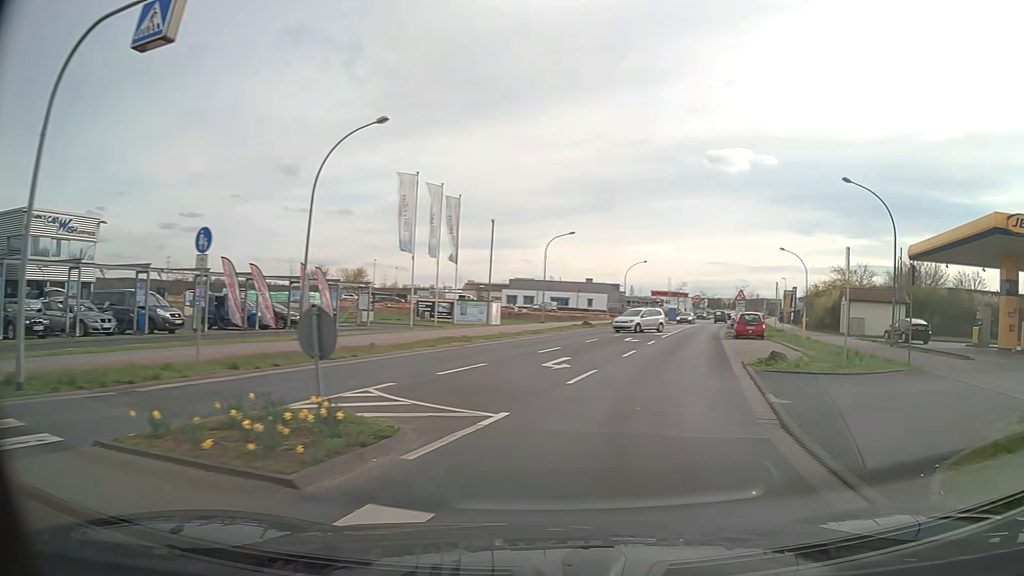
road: tertiary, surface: asphalt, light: Day
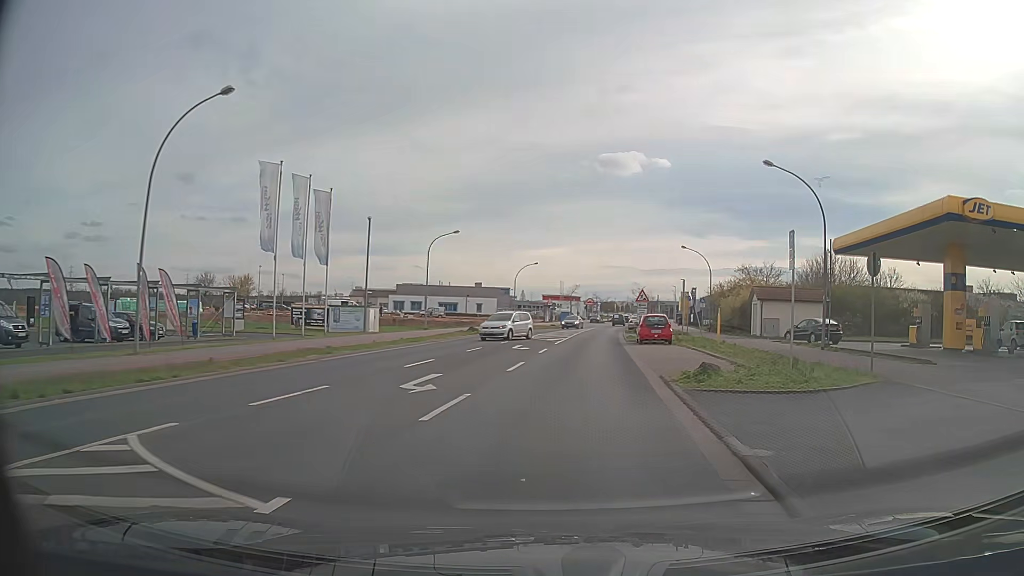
(+0.4, +4.2) m; +10°
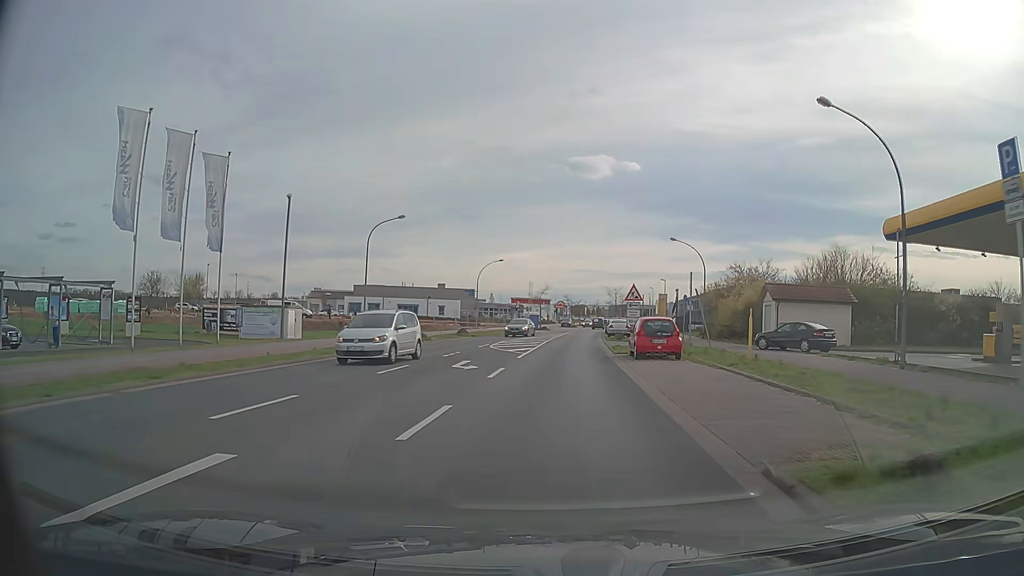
(+0.3, +9.5) m; +2°
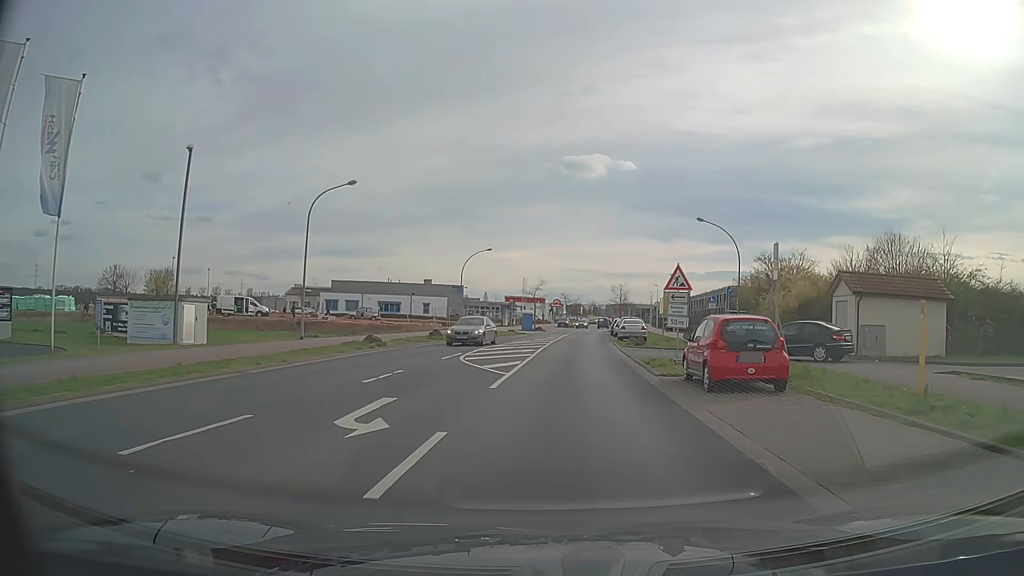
(0.0, +10.9) m; 0°
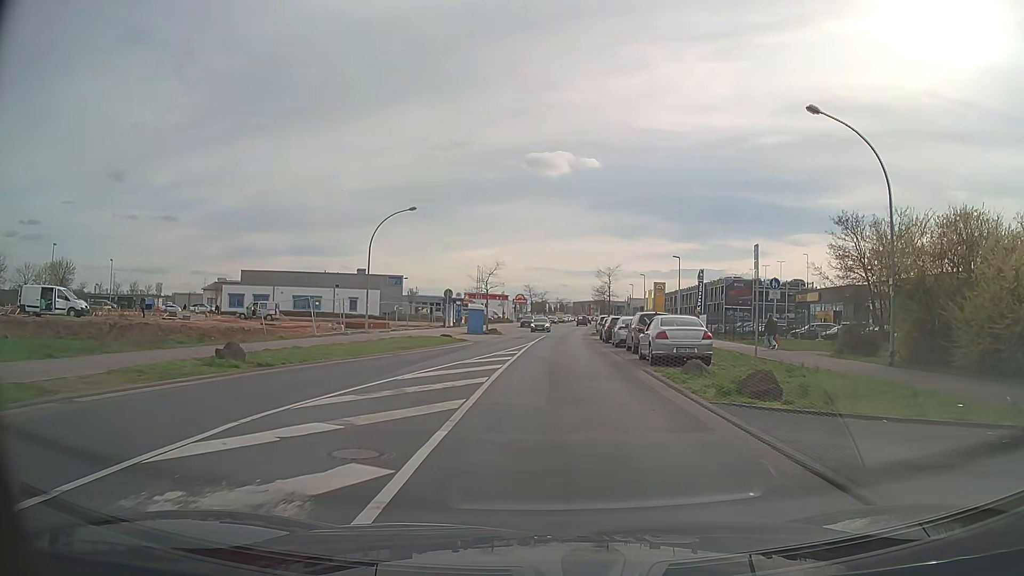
(+0.7, +23.4) m; +3°
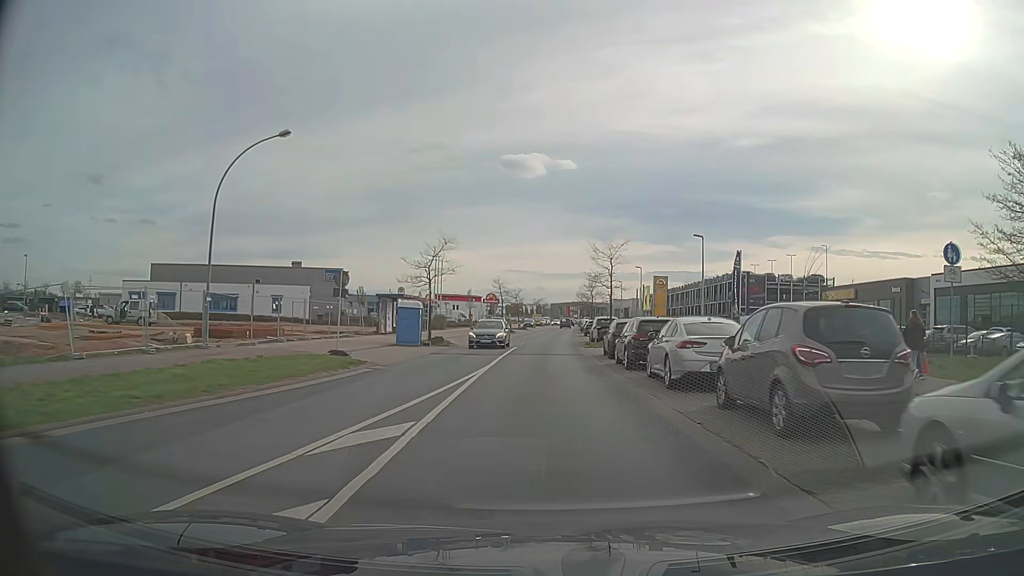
(+0.4, +18.4) m; +2°
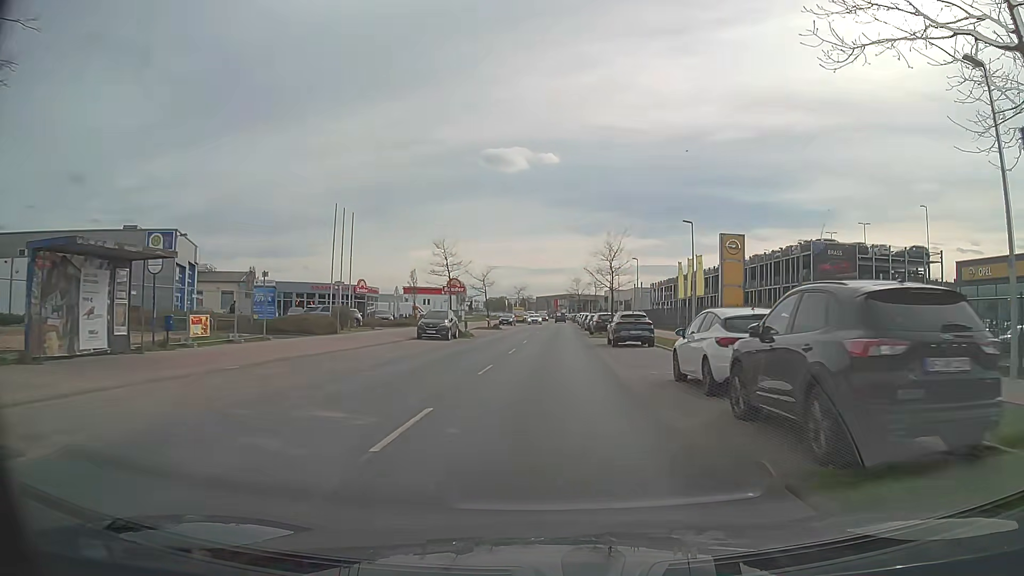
(+0.5, +33.8) m; +2°
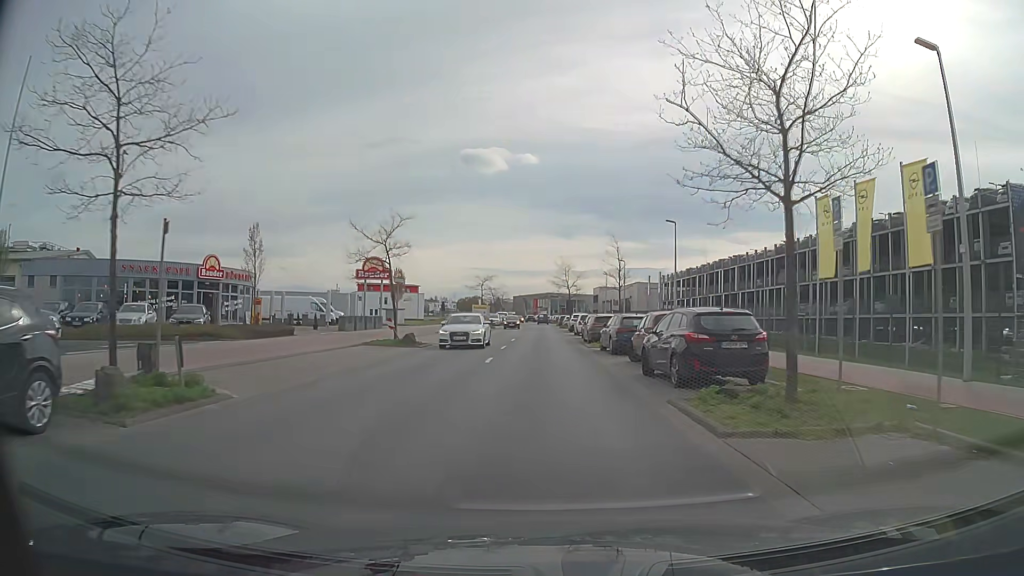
(+0.3, +33.0) m; +1°
(0, +10) (0, +20) (0, +30) (0, +40) (0, +50) (0, +60) (0, +70) (0, +80) (0, +90) (0, +100) m
